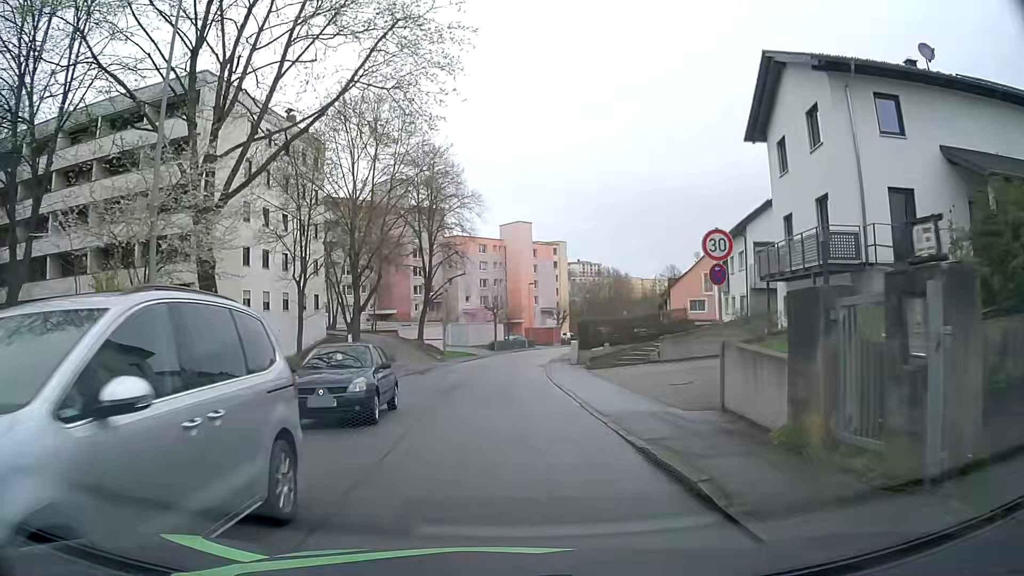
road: residential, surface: asphalt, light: Day
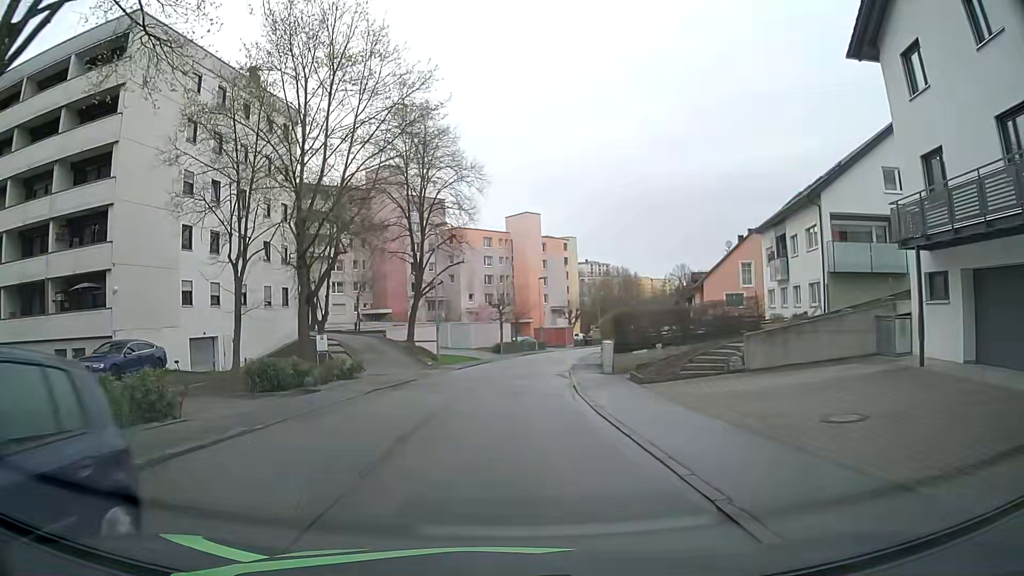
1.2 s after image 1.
(-0.2, +9.3) m; -1°
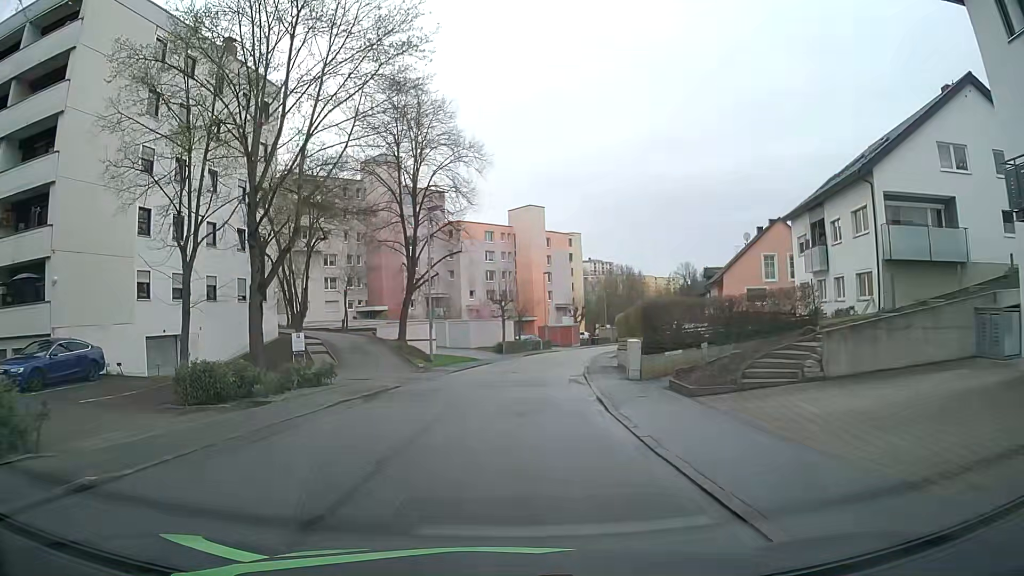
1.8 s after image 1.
(0.0, +4.7) m; -1°
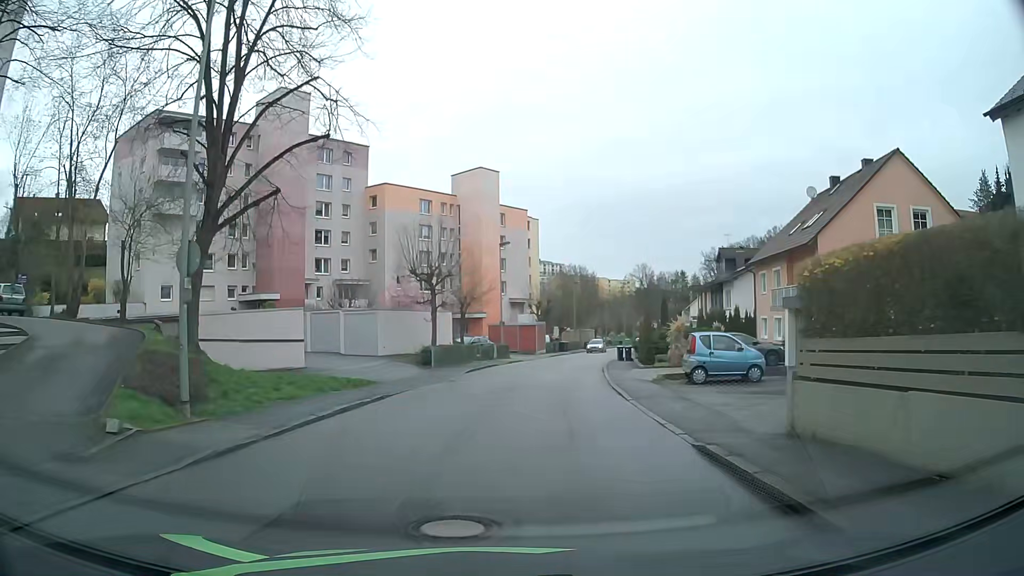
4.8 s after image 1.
(+0.5, +23.6) m; +4°
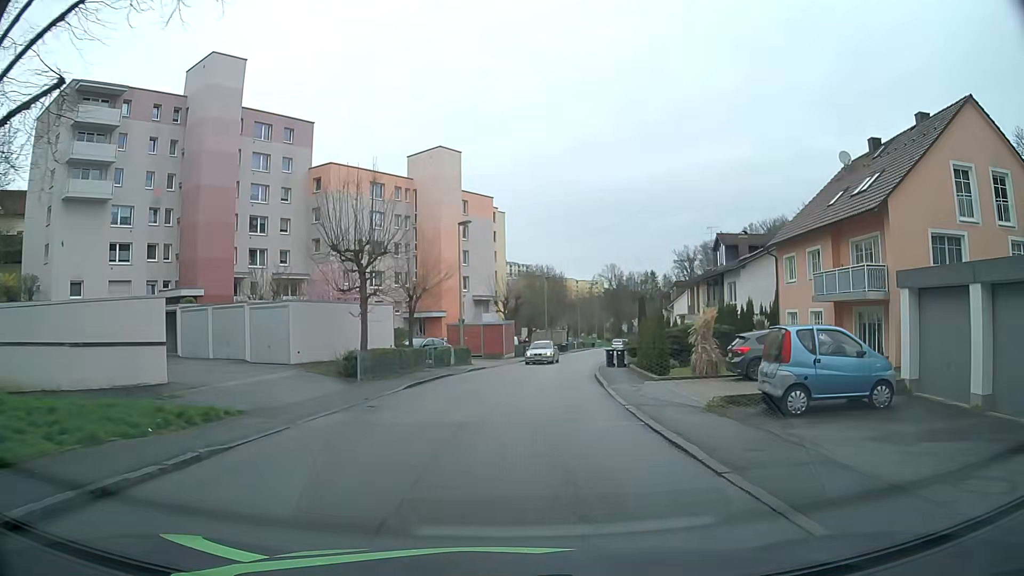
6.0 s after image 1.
(+0.3, +9.1) m; +3°
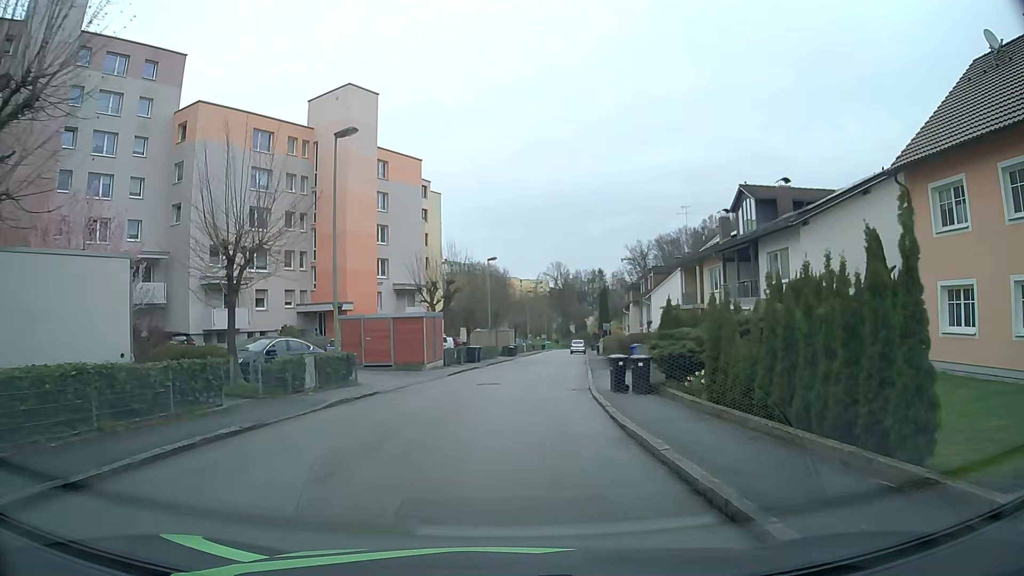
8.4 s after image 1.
(+0.9, +17.4) m; +5°
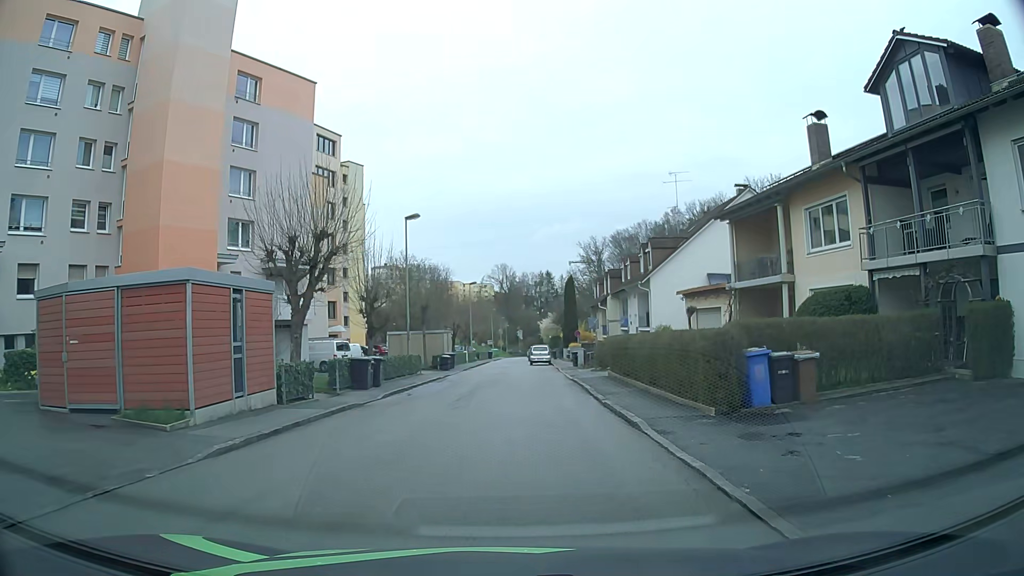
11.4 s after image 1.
(+0.6, +20.8) m; +5°
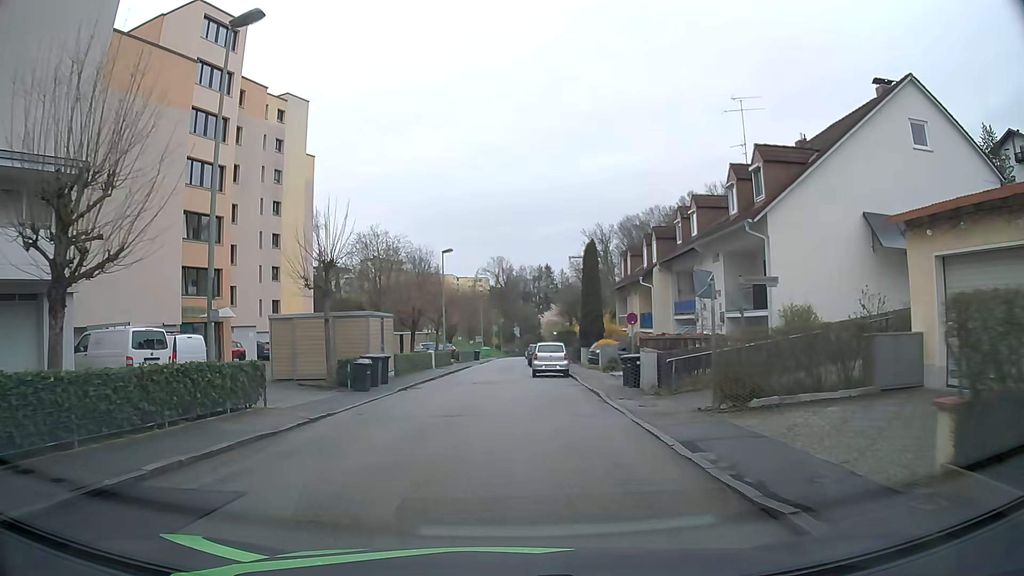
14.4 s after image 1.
(+0.5, +22.6) m; +1°
(0, +10) (-1, +20) (-1, +30) (-2, +40) (-1, +50) (-1, +60) (-1, +70) (-1, +80) (-1, +90) (-1, +100) m
